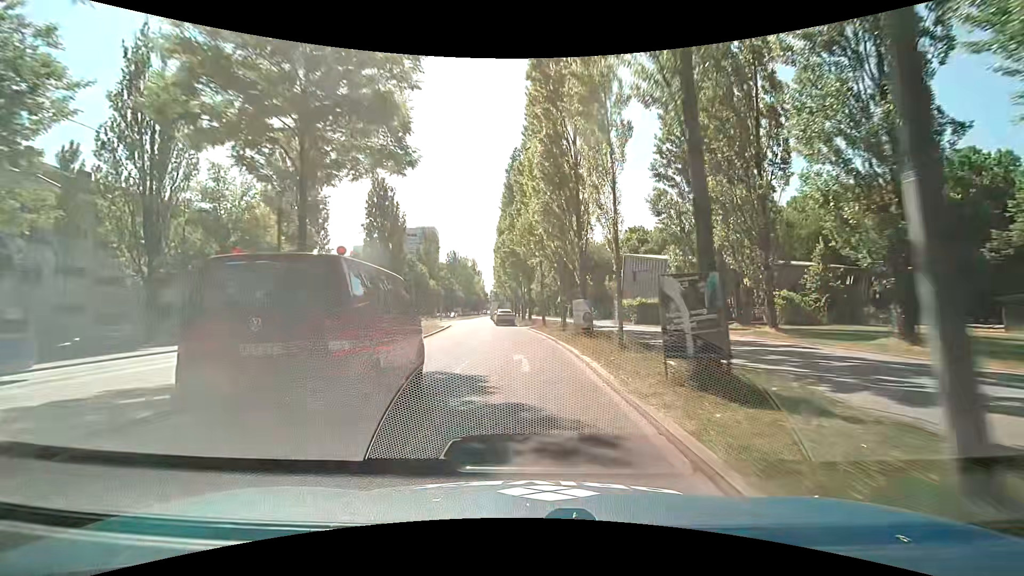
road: secondary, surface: asphalt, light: Day
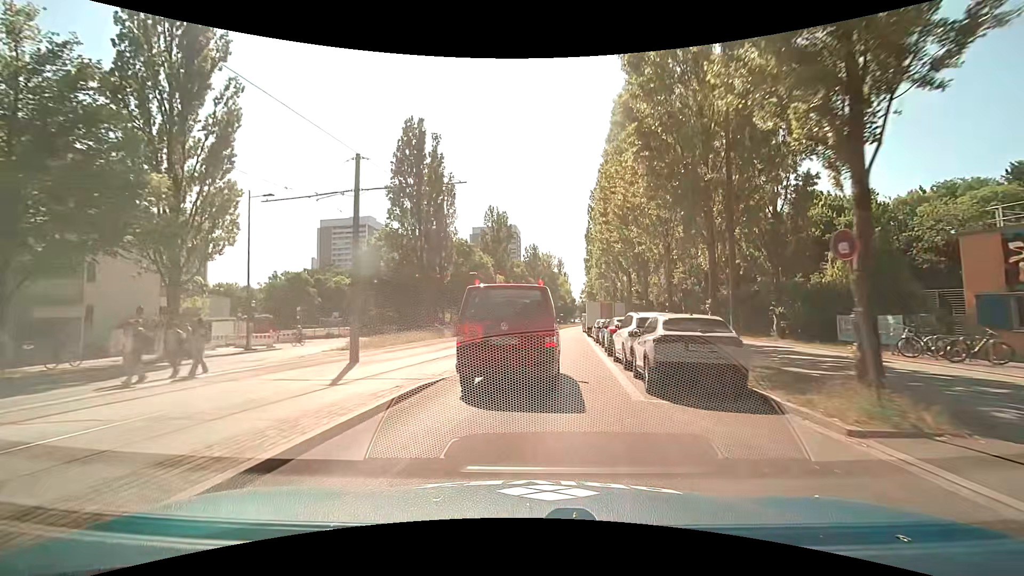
(-3.1, +36.4) m; -10°
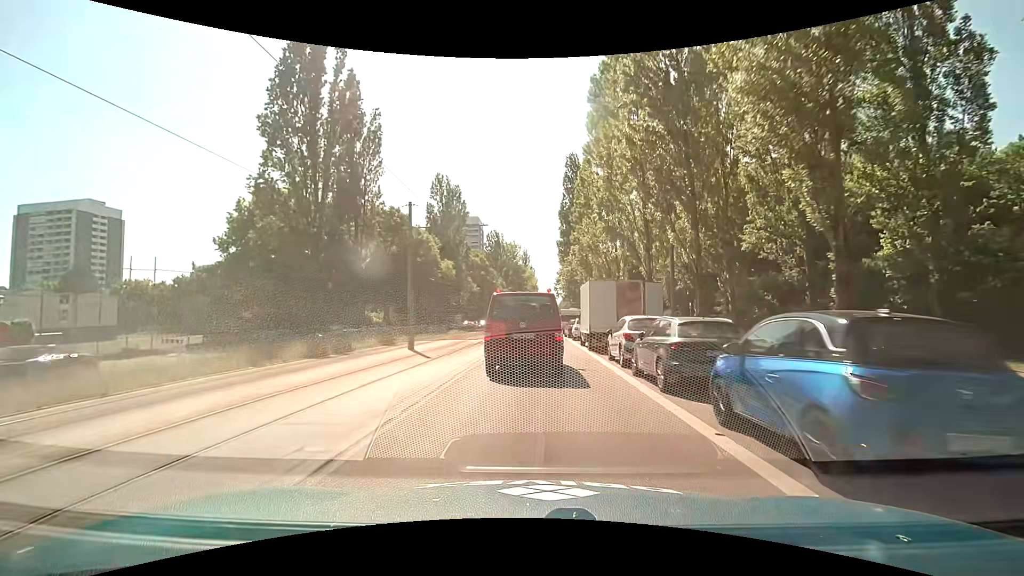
(+0.8, +21.6) m; +4°
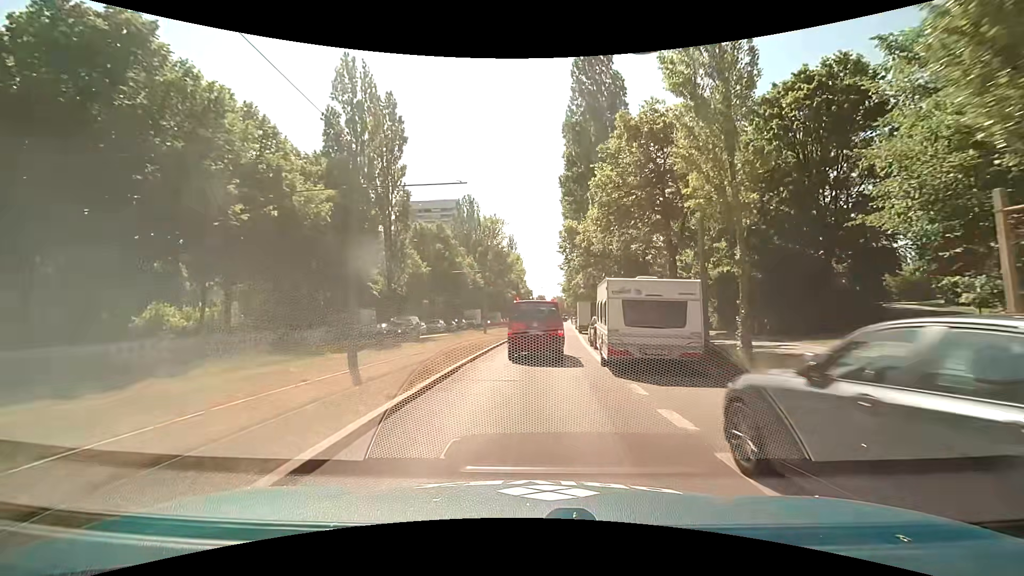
(+0.6, +36.5) m; +1°
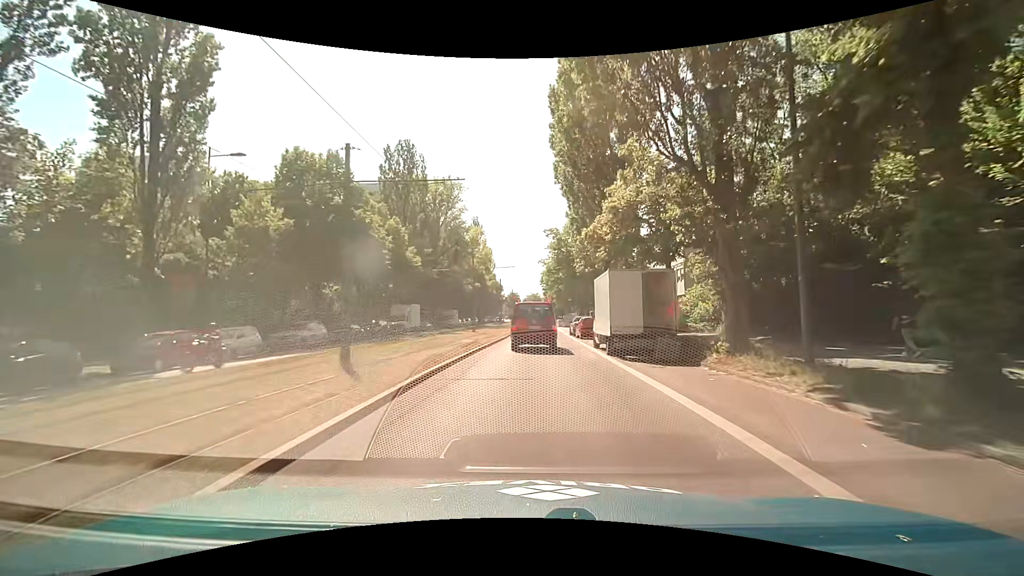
(+0.7, +29.4) m; +3°
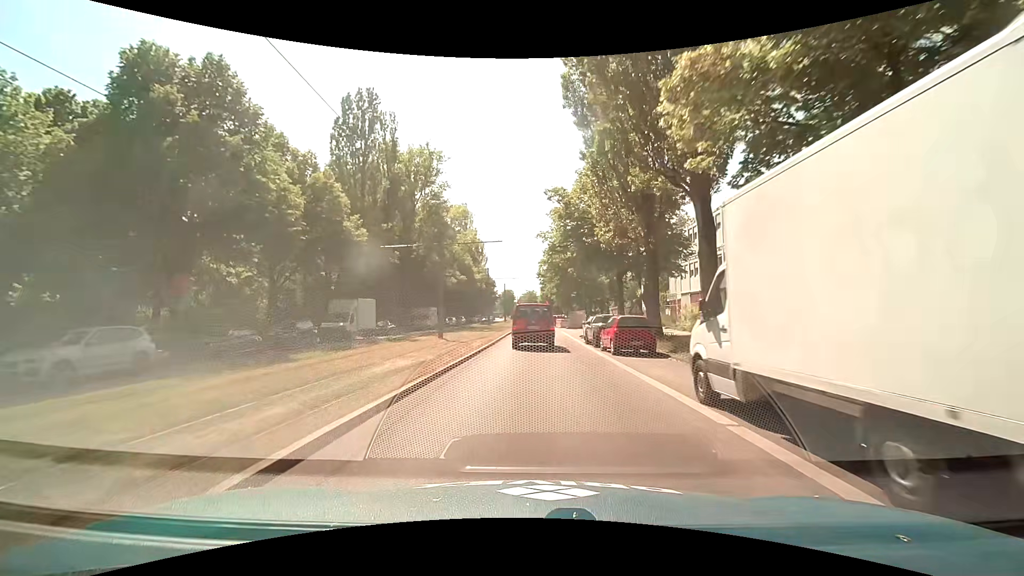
(0.0, +14.6) m; +1°
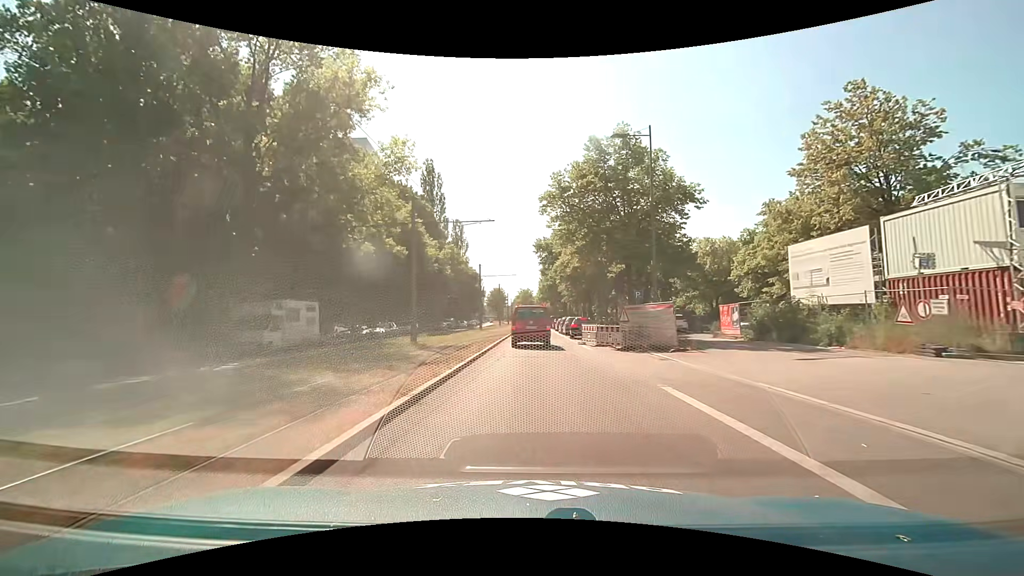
(-0.1, +36.3) m; 0°
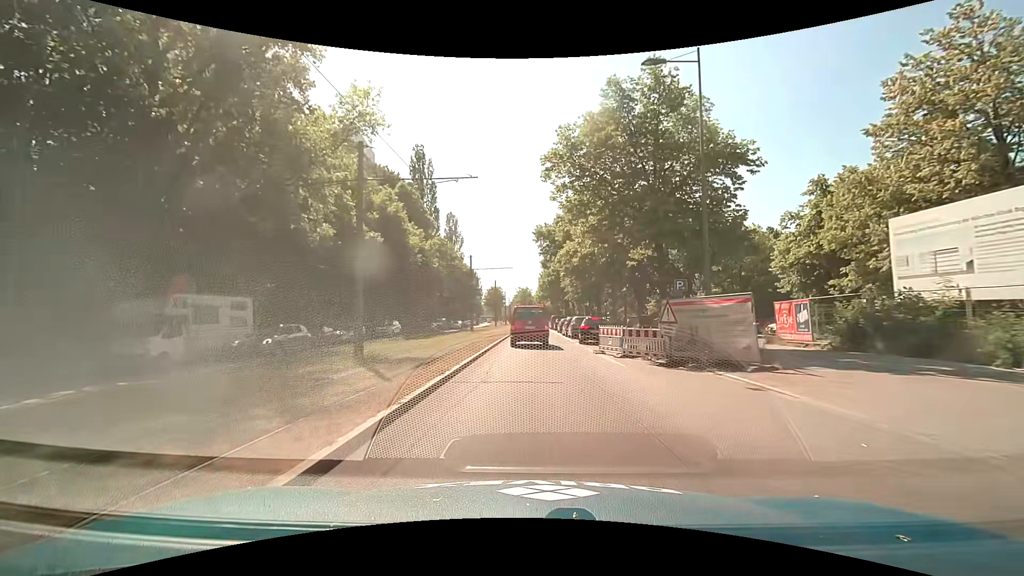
(+0.1, +7.2) m; 0°
(0, +10) (0, +20) (0, +30) (0, +40) (0, +50) (+1, +60) (+1, +70) (+1, +80) (+1, +90) (+2, +100) m
